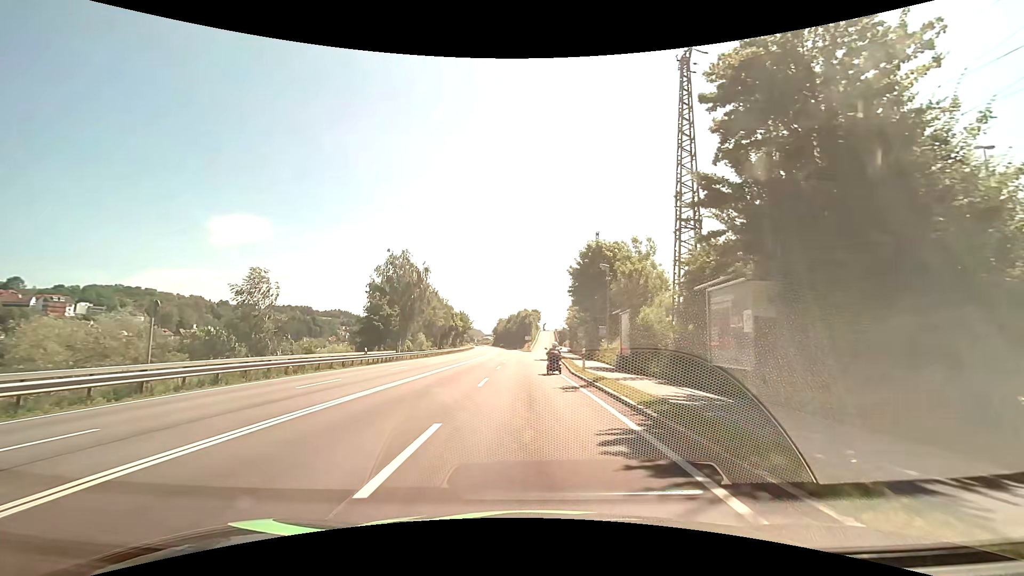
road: primary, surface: asphalt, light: Day
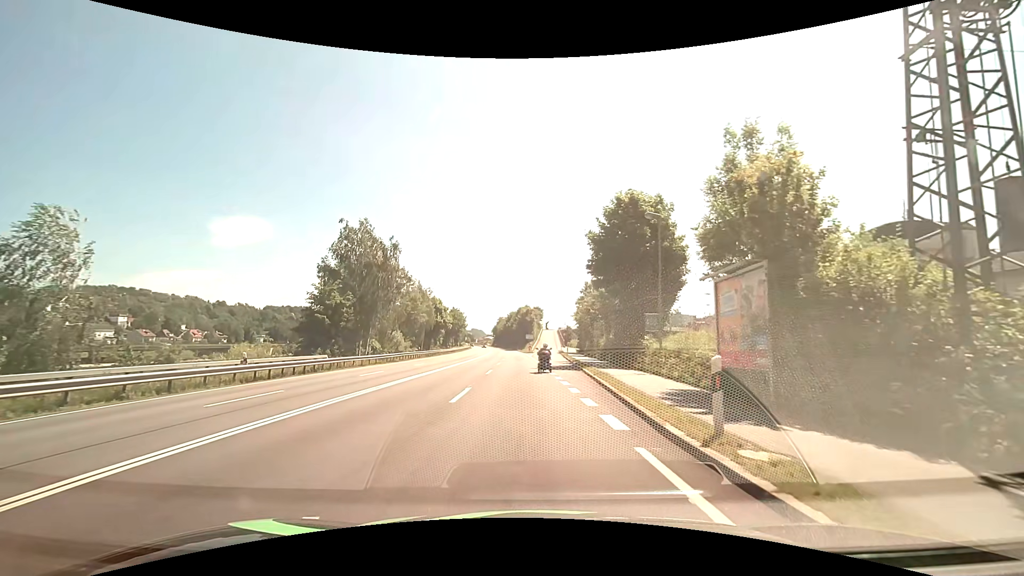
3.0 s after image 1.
(0.0, +16.7) m; 0°
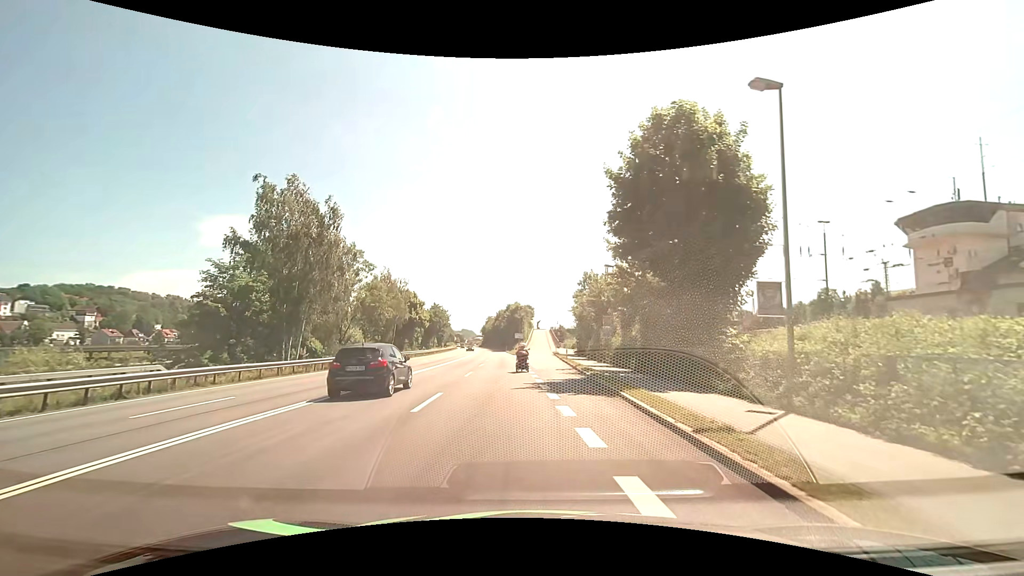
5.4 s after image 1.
(+0.1, +13.5) m; +1°
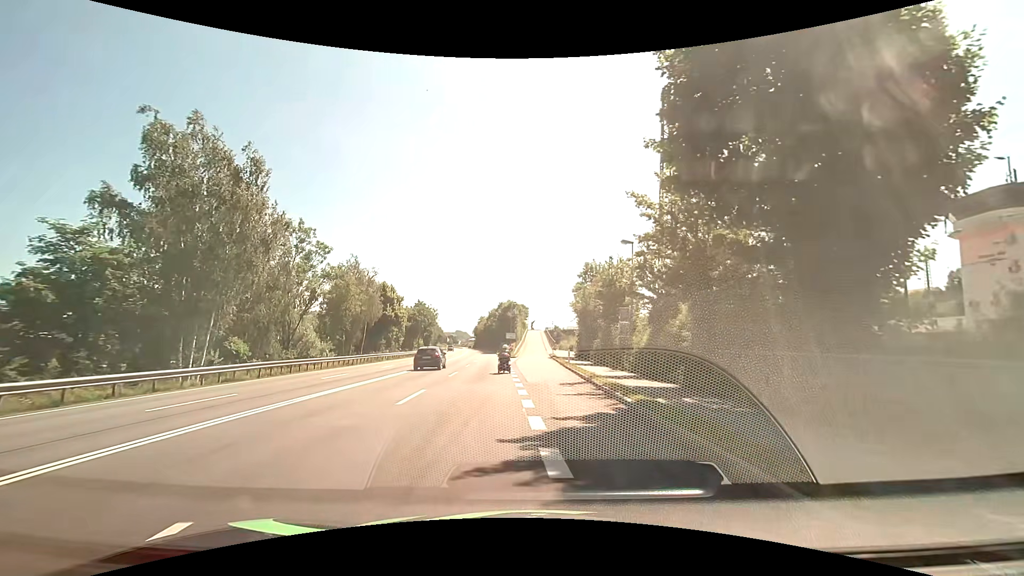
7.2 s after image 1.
(0.0, +10.6) m; +1°
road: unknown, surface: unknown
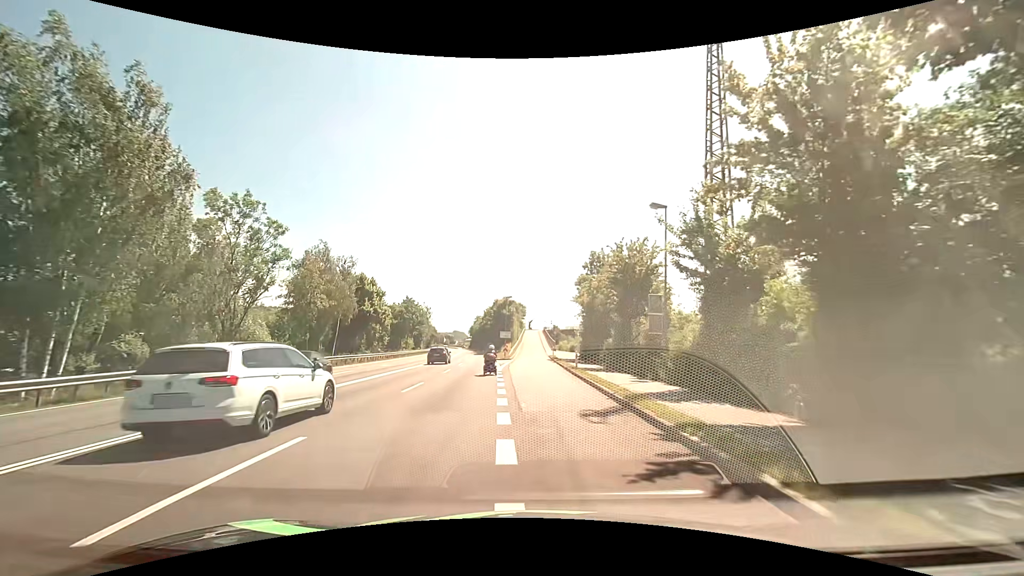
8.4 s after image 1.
(0.0, +8.6) m; 0°
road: unclassified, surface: asphalt
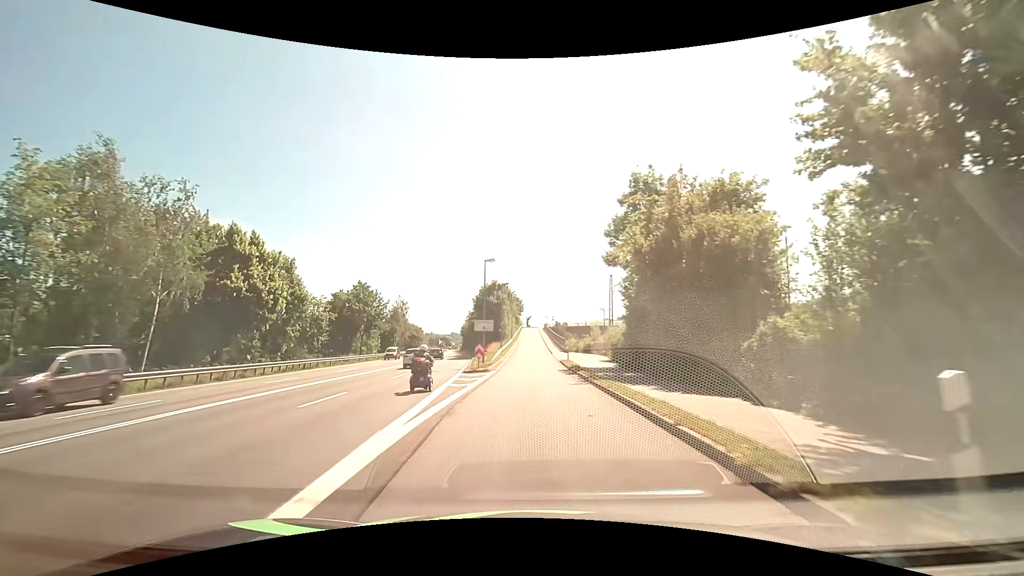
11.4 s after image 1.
(+0.3, +27.6) m; 0°
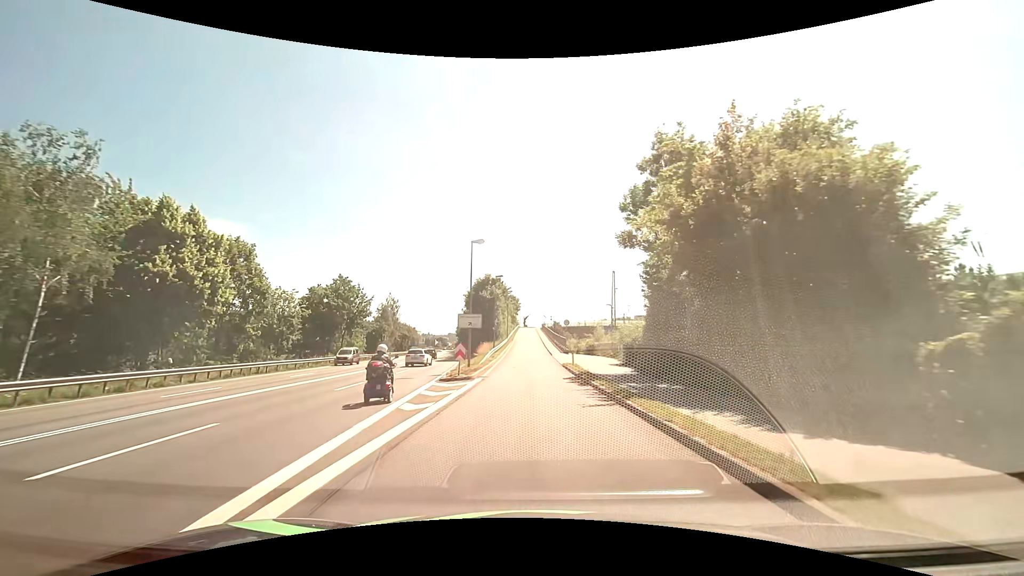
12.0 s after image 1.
(0.0, +6.8) m; +2°
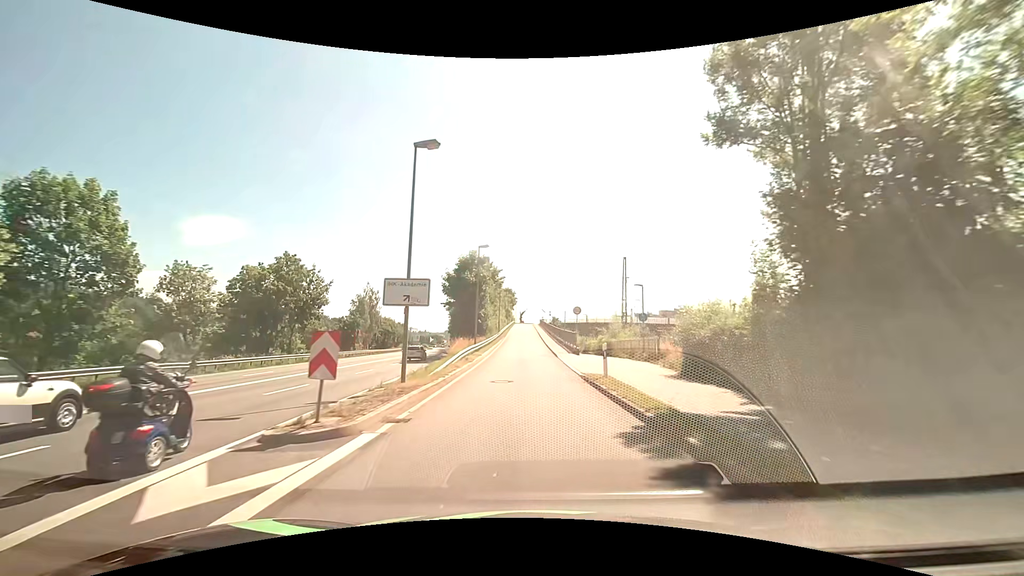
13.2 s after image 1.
(-0.1, +14.3) m; -1°
(0, +10) (0, +20) (0, +30) (0, +40) (0, +50) (-1, +60) (-1, +70) (-1, +80) (-1, +90) (-1, +100) m
